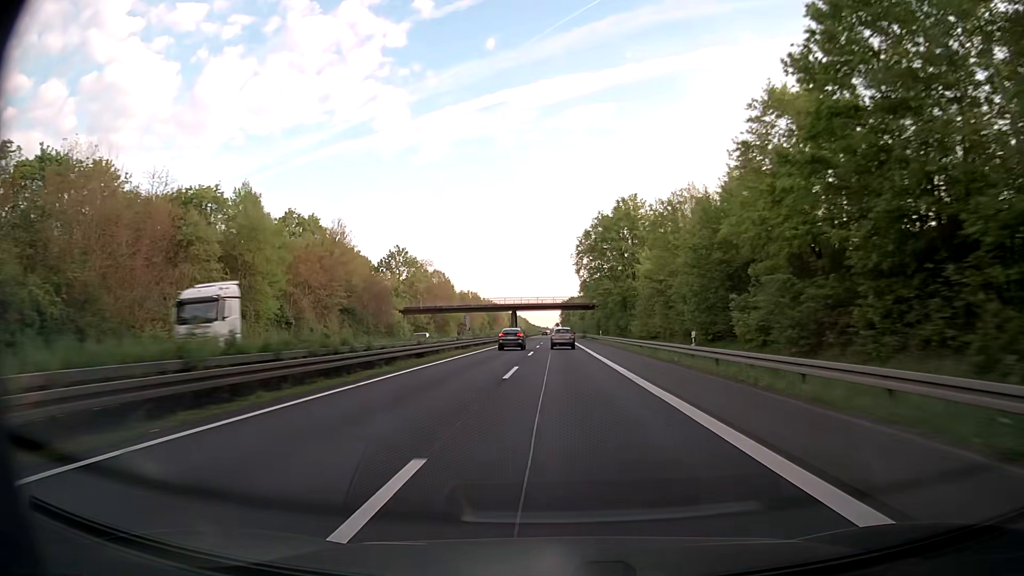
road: trunk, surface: asphalt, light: Day
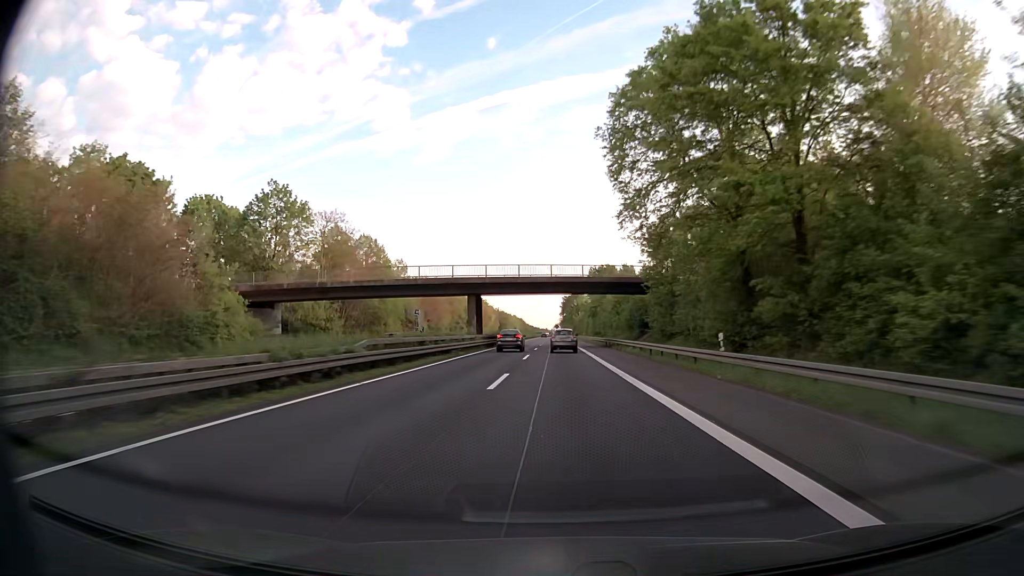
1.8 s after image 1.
(0.0, +56.9) m; 0°
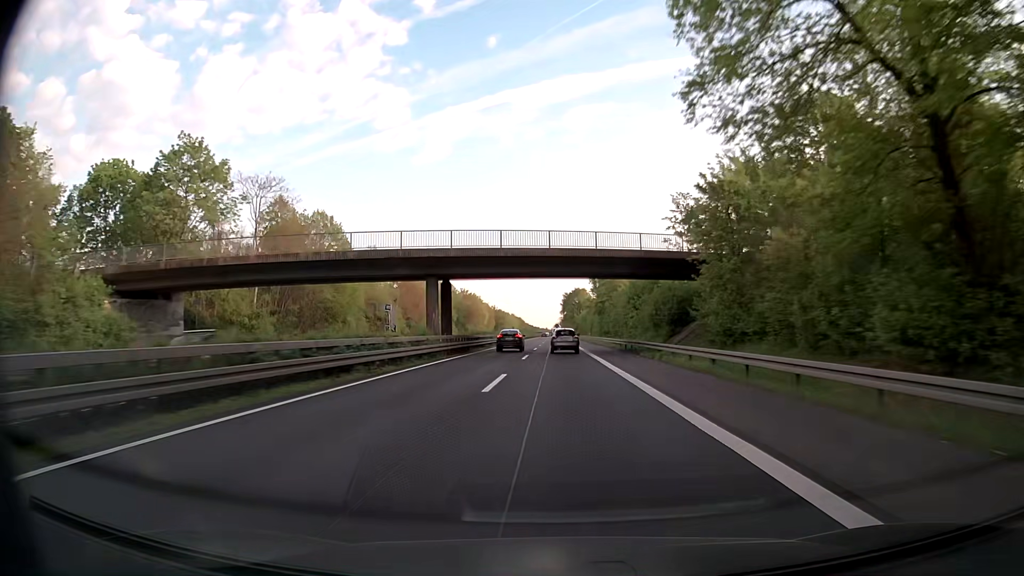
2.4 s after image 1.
(0.0, +18.9) m; 0°
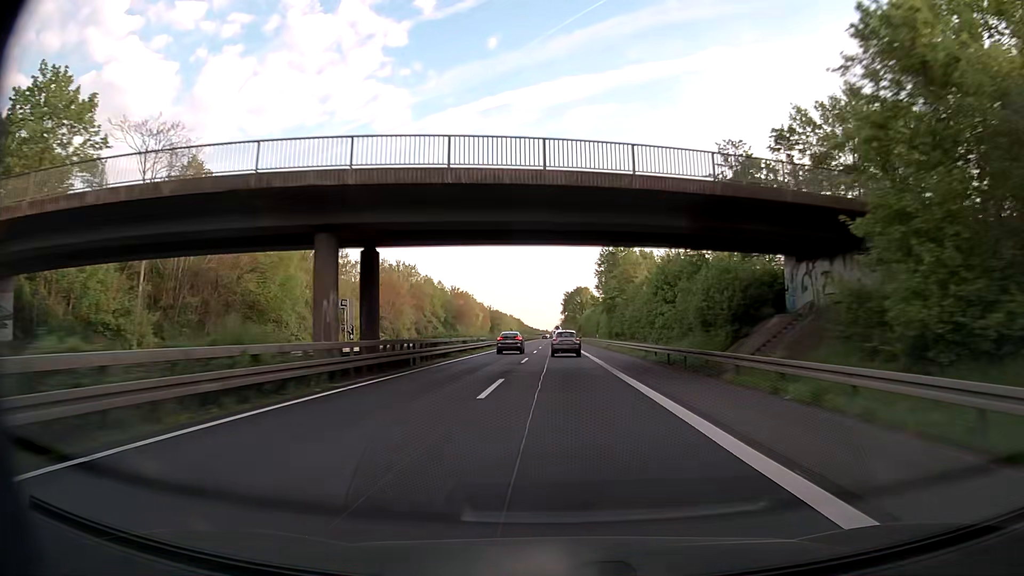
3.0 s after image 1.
(0.0, +18.9) m; 0°
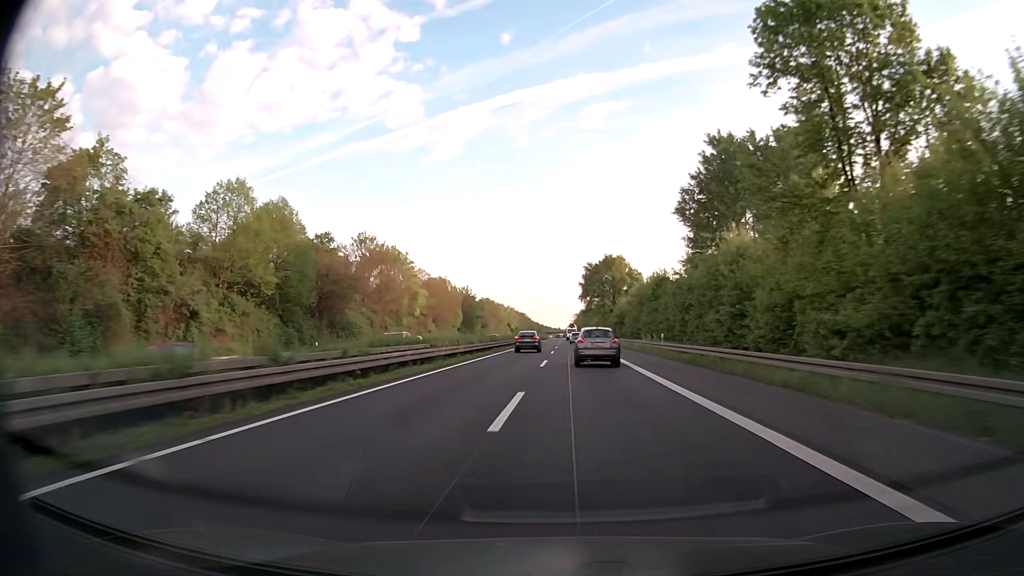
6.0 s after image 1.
(-0.5, +94.5) m; -1°
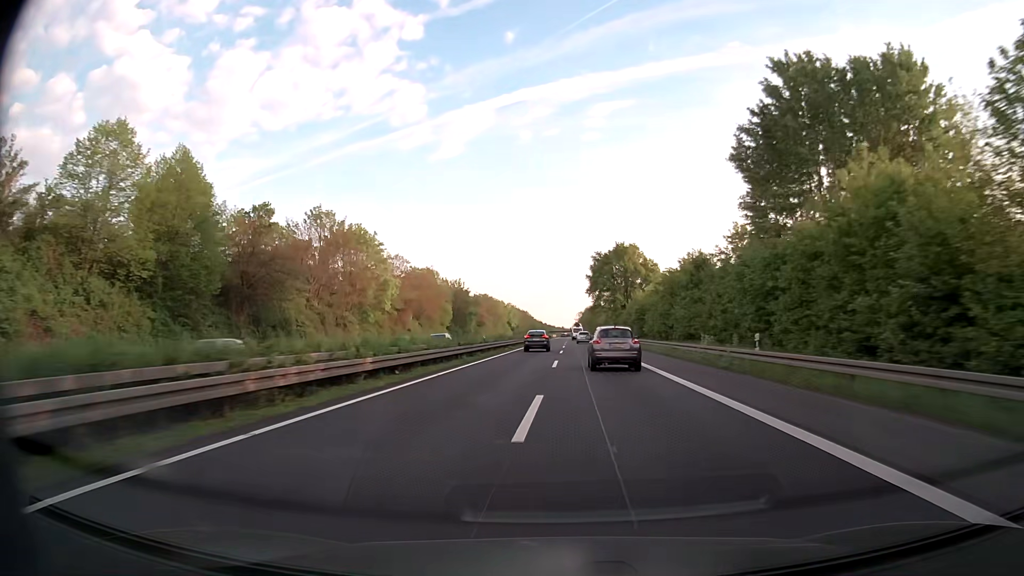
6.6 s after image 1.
(-0.1, +18.9) m; 0°
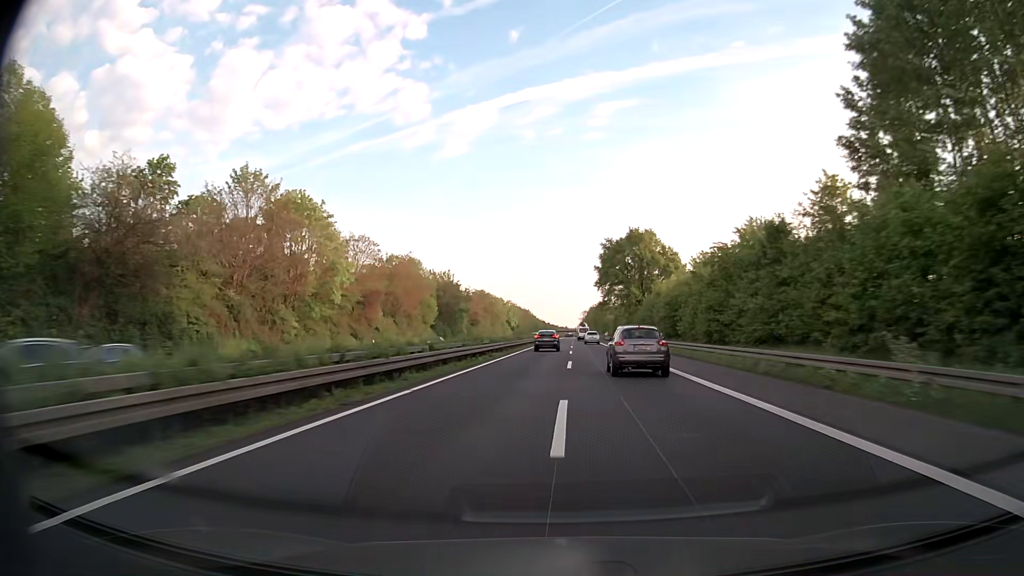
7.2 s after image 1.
(0.0, +18.9) m; 0°
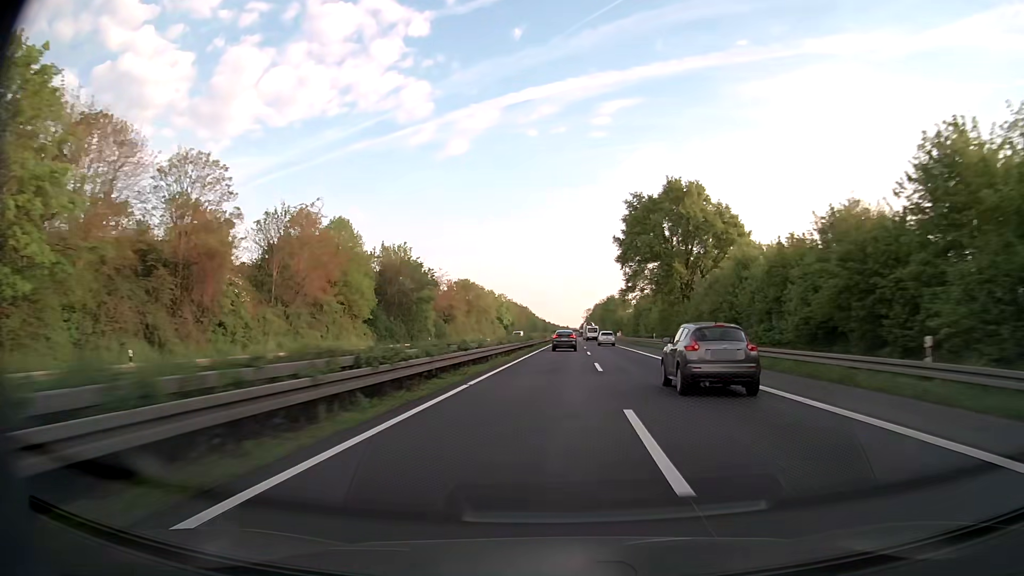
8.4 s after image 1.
(-0.1, +37.7) m; 0°
(0, +10) (0, +20) (0, +30) (0, +40) (+1, +50) (+1, +60) (+1, +70) (+1, +80) (+2, +90) (+2, +100) m
